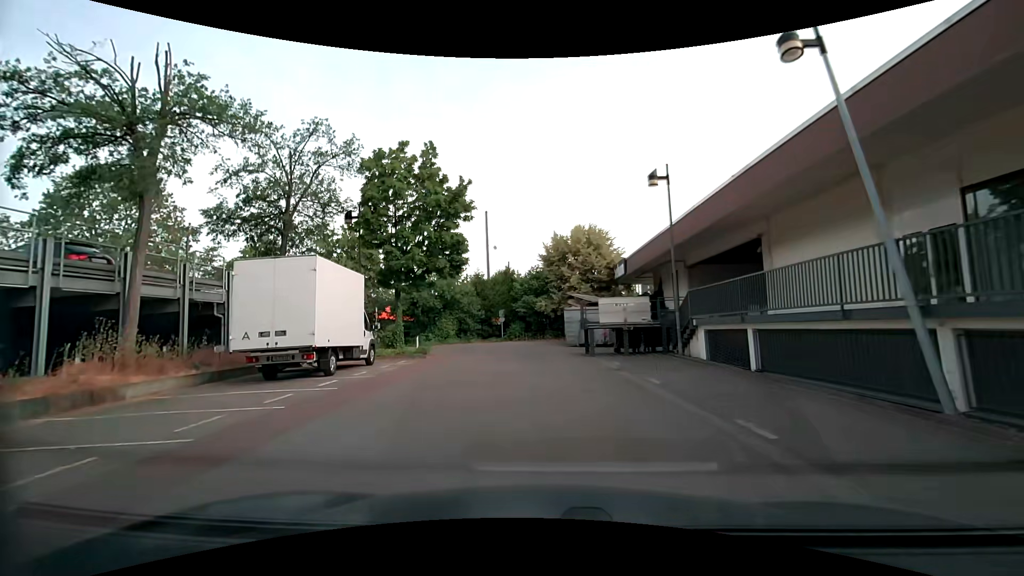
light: Day
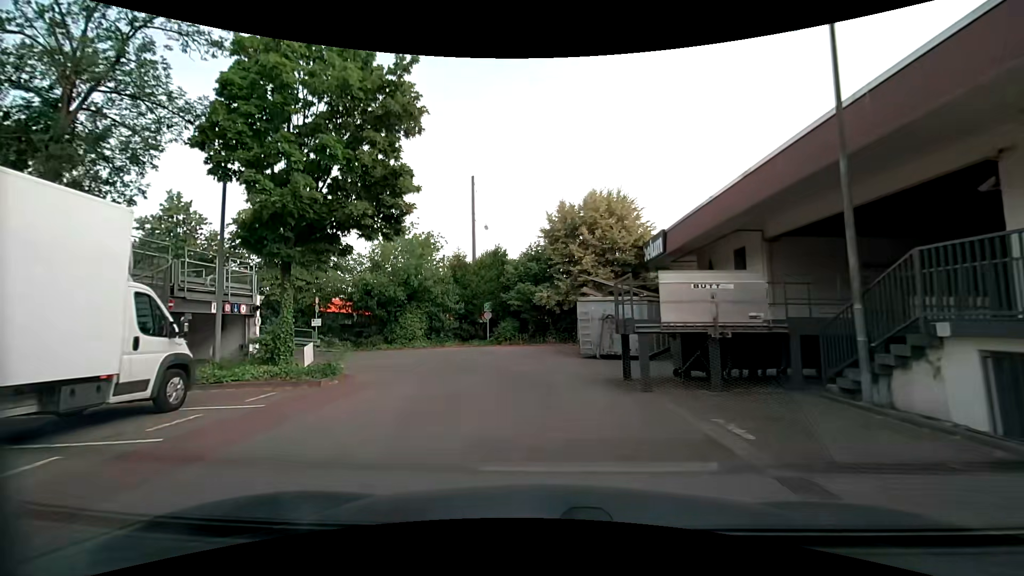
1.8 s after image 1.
(0.0, +10.4) m; 0°
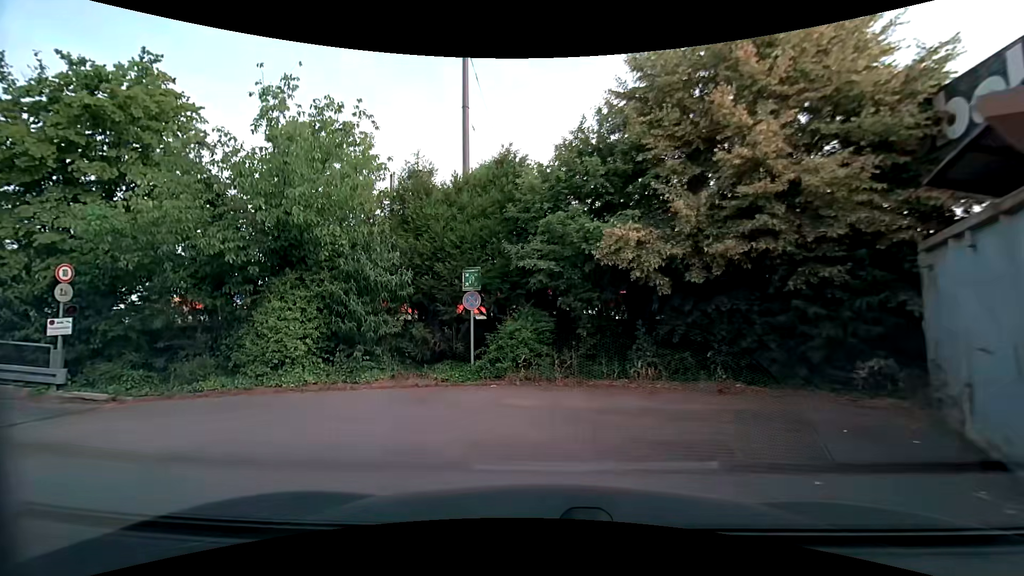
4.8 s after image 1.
(-0.2, +17.3) m; -3°
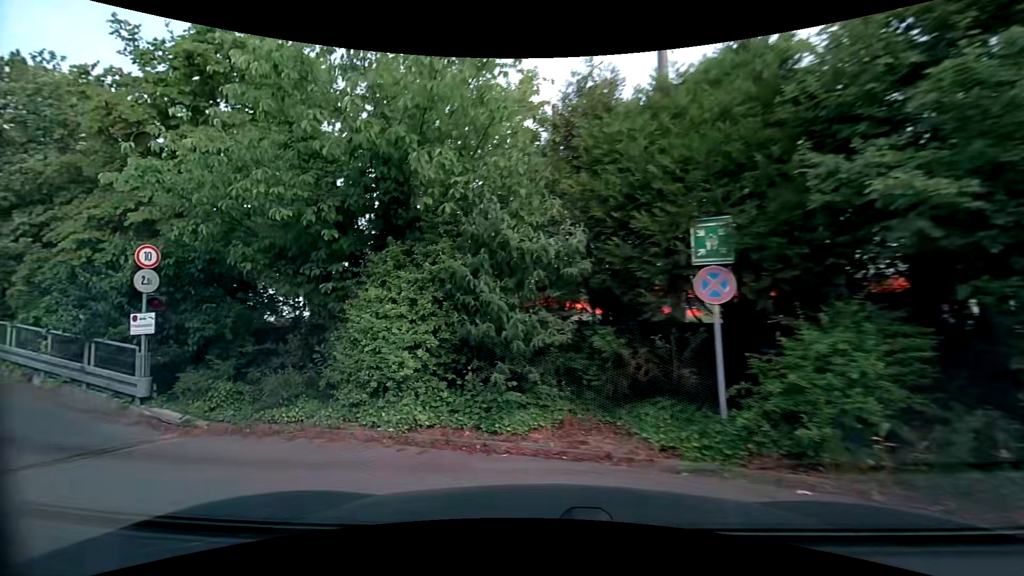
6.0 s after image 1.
(-0.6, +5.2) m; -17°
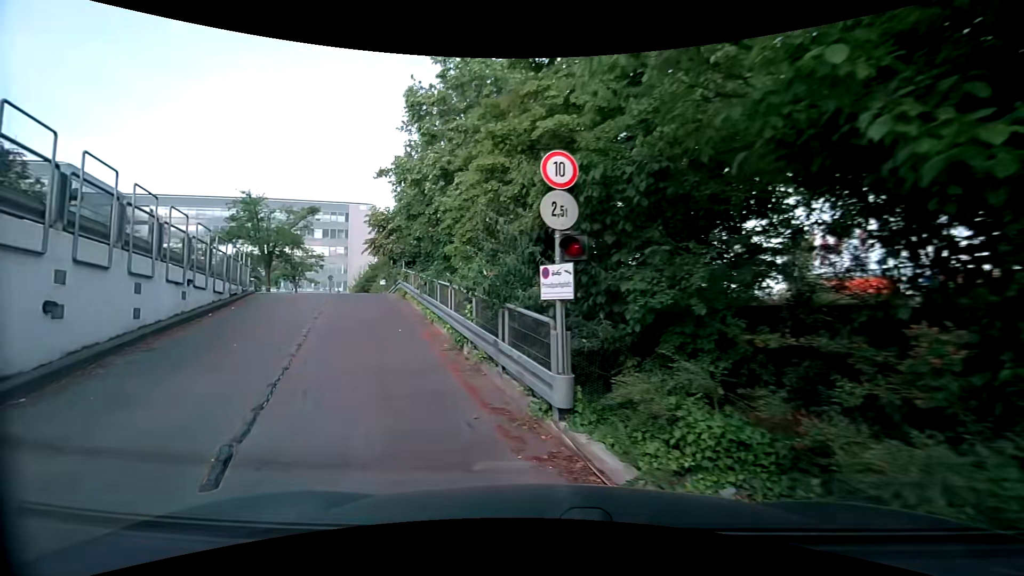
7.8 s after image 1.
(-2.4, +5.2) m; -50°
